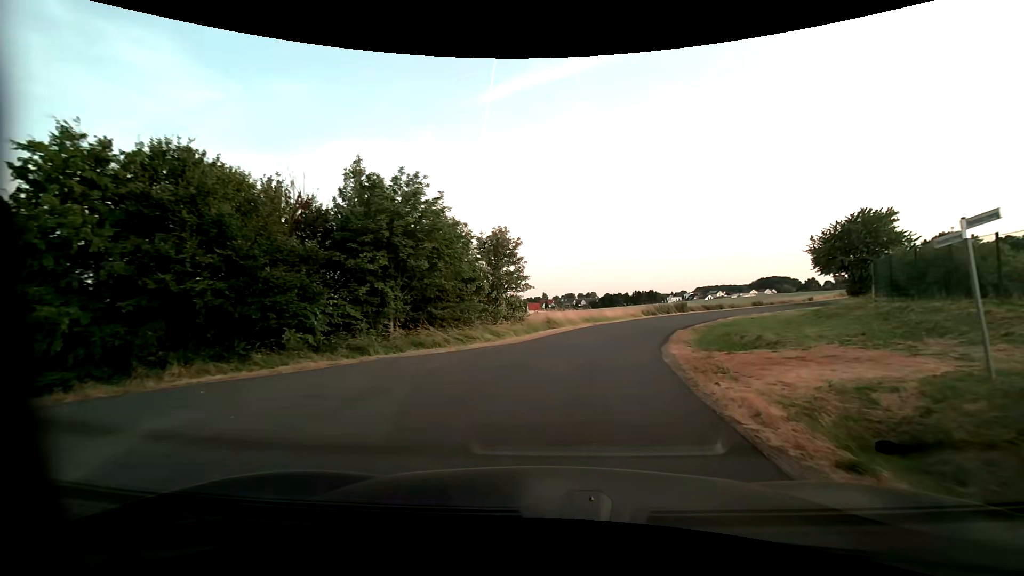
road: residential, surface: asphalt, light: Day
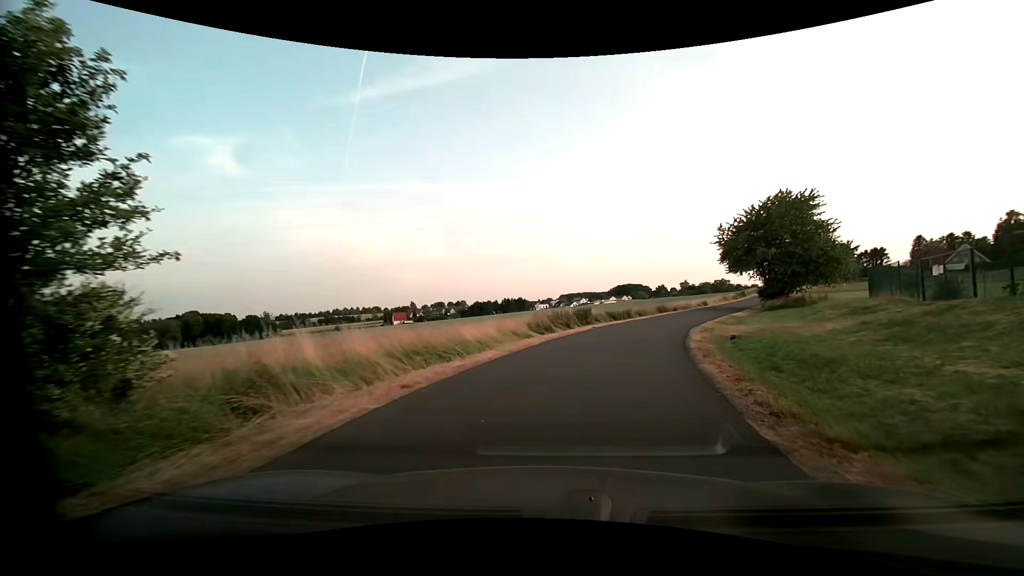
(+2.6, +21.0) m; +15°
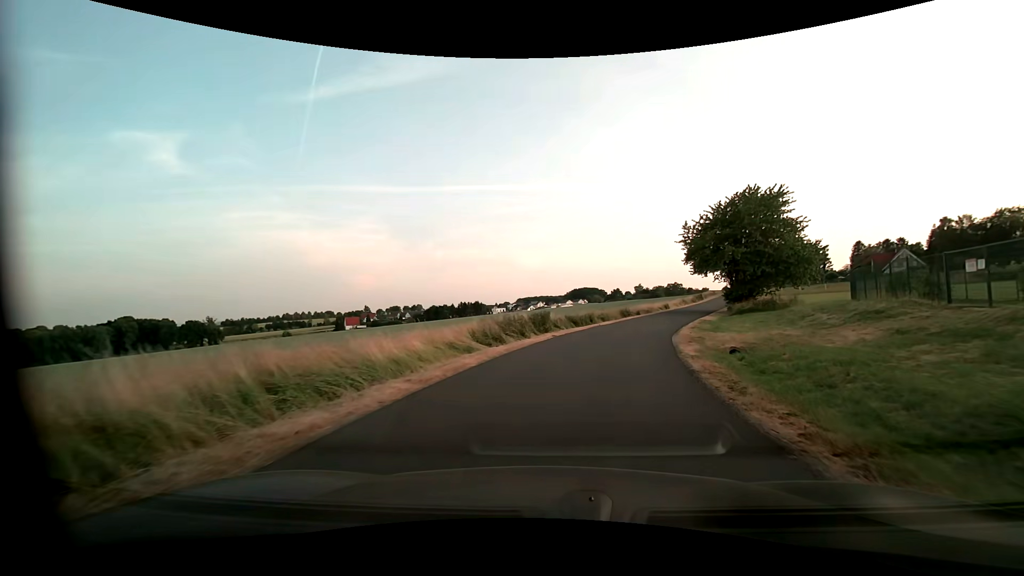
(+0.2, +5.4) m; +5°
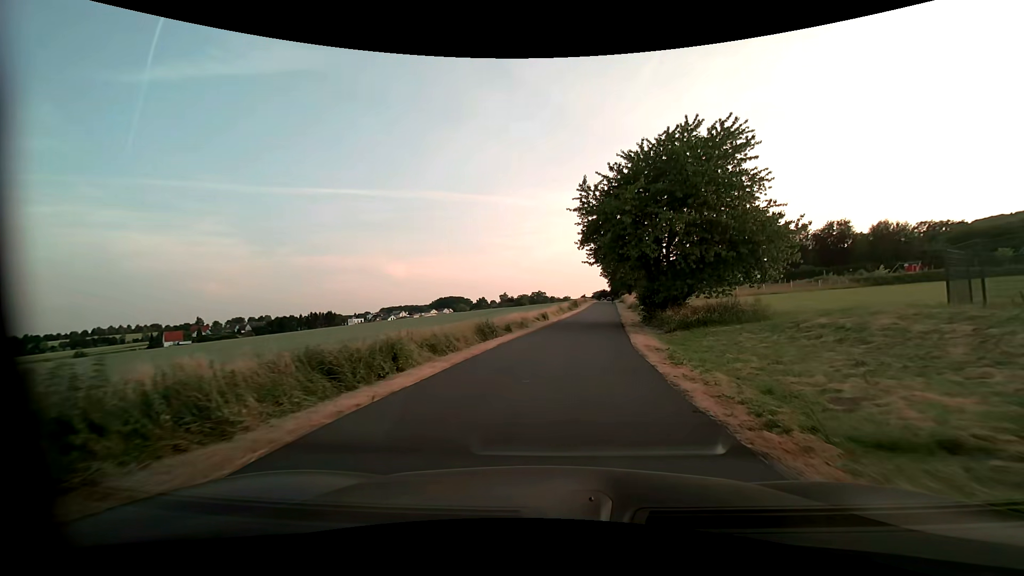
(+3.5, +23.0) m; +15°
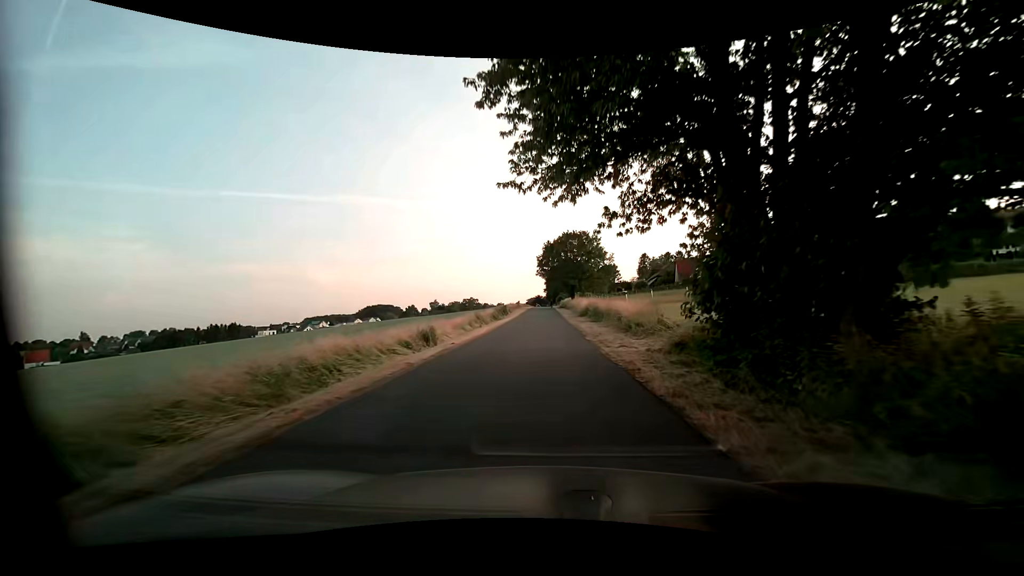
(+2.2, +25.3) m; +7°
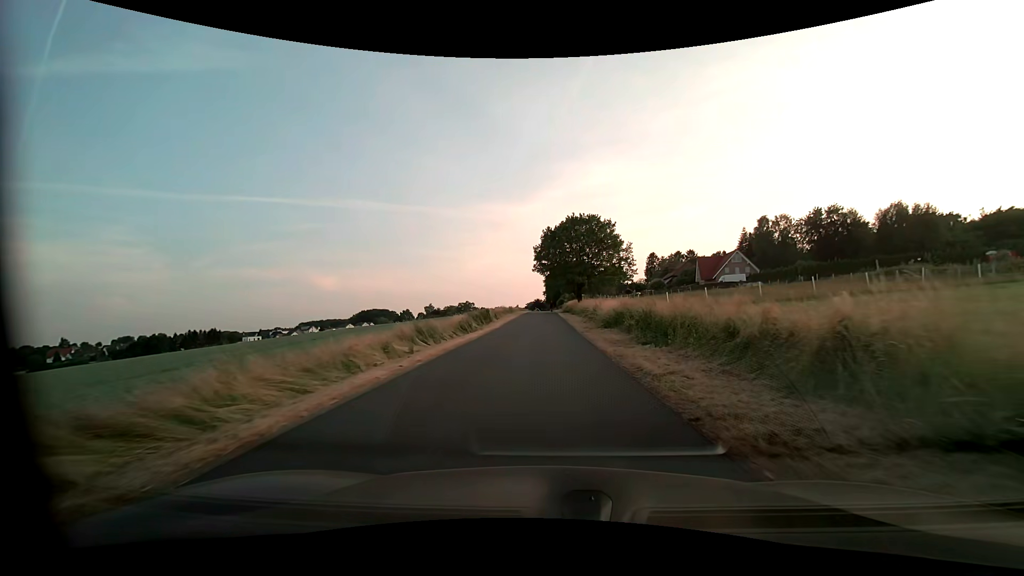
(+0.1, +20.0) m; 0°
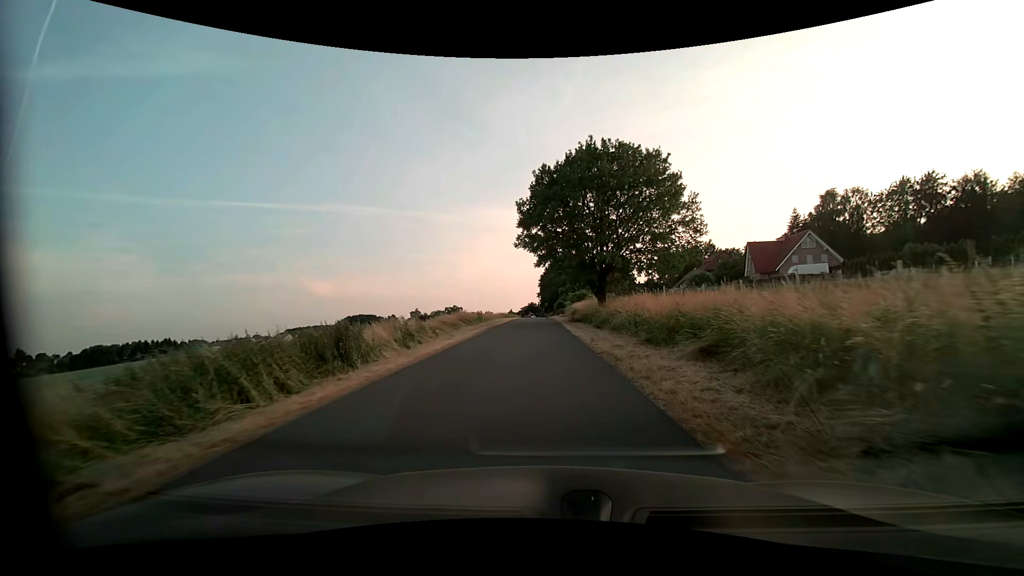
(+0.2, +33.4) m; +1°
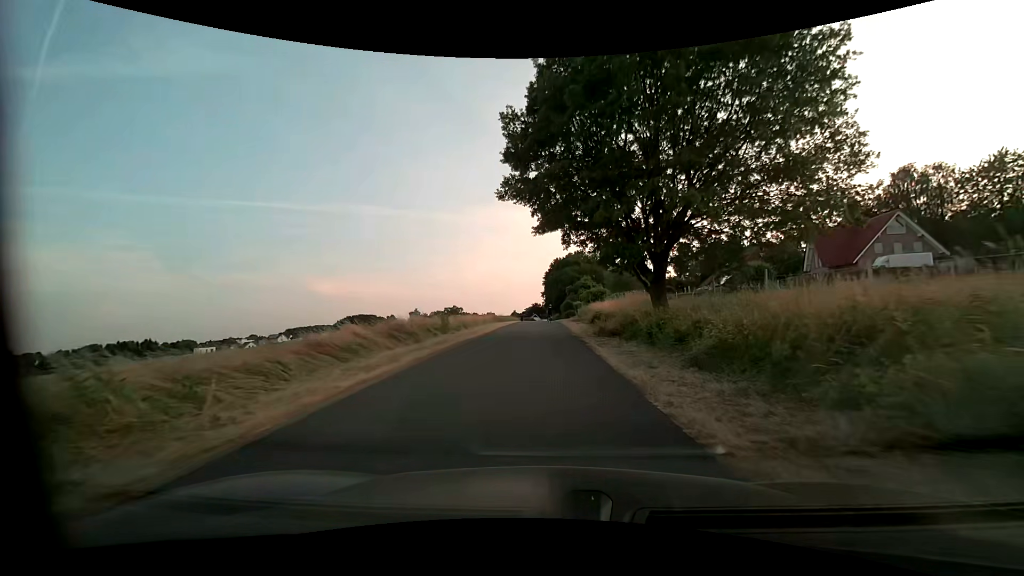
(-0.1, +18.4) m; -1°
(0, +10) (0, +20) (0, +30) (0, +40) (0, +50) (0, +60) (0, +70) (0, +80) (0, +90) (0, +100) m
